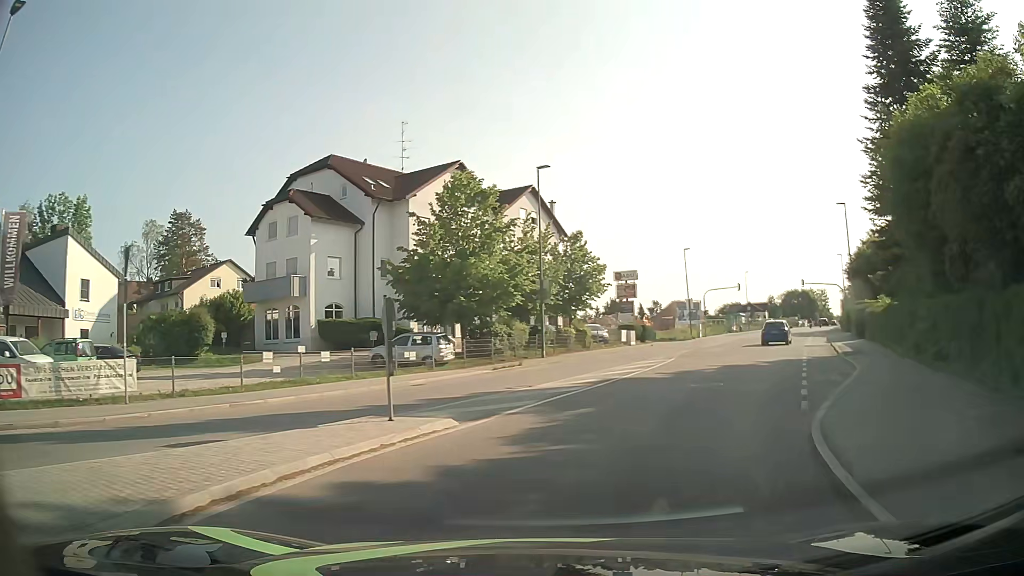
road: tertiary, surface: asphalt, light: Day
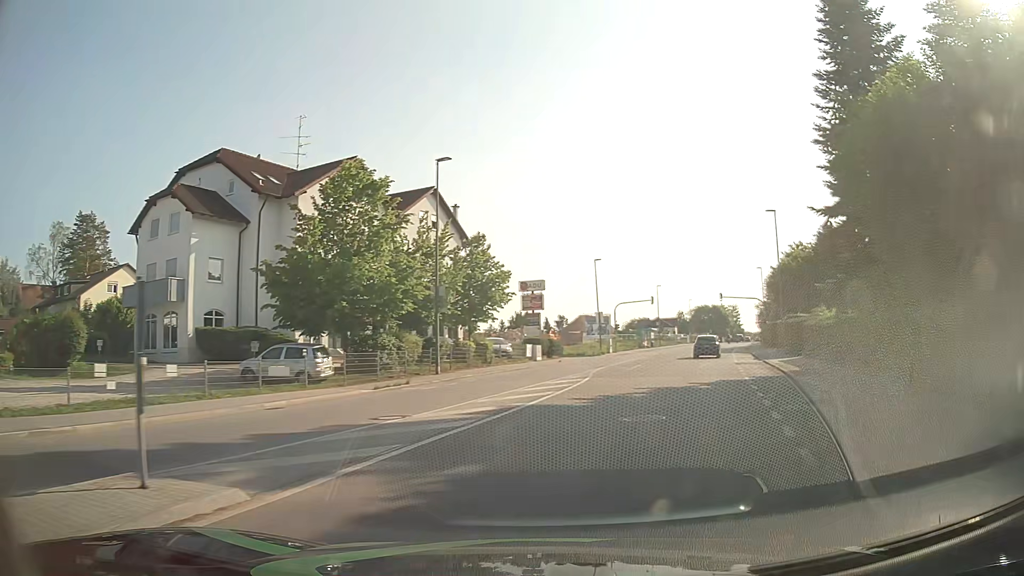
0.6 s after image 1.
(+0.3, +4.2) m; +9°
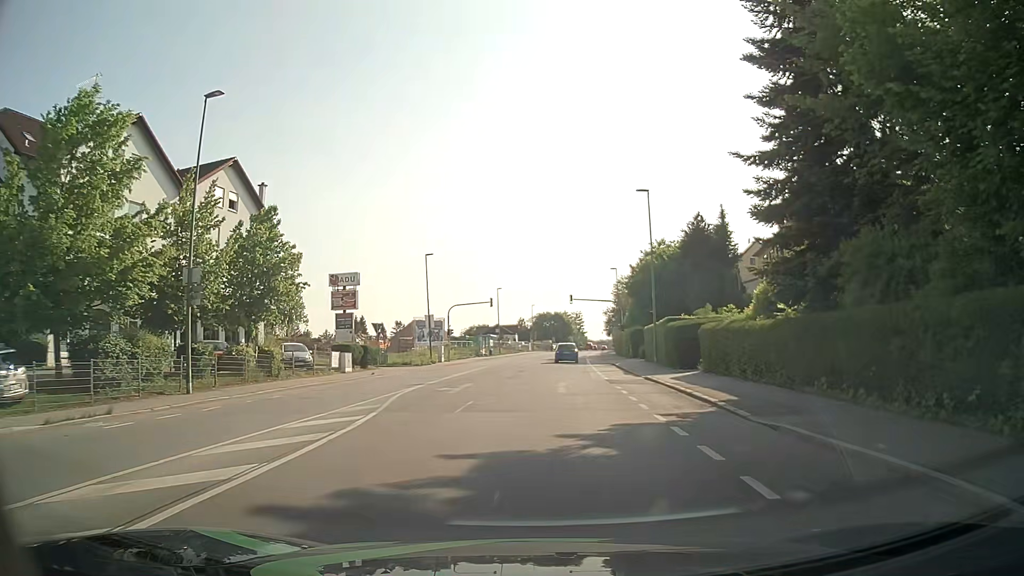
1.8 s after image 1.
(+1.4, +9.8) m; +14°
(0, +10) (0, +20) (+1, +30) (+1, +40) (+2, +50) (+2, +60) (+3, +70) (+4, +80) (+5, +90) (+7, +100) m
